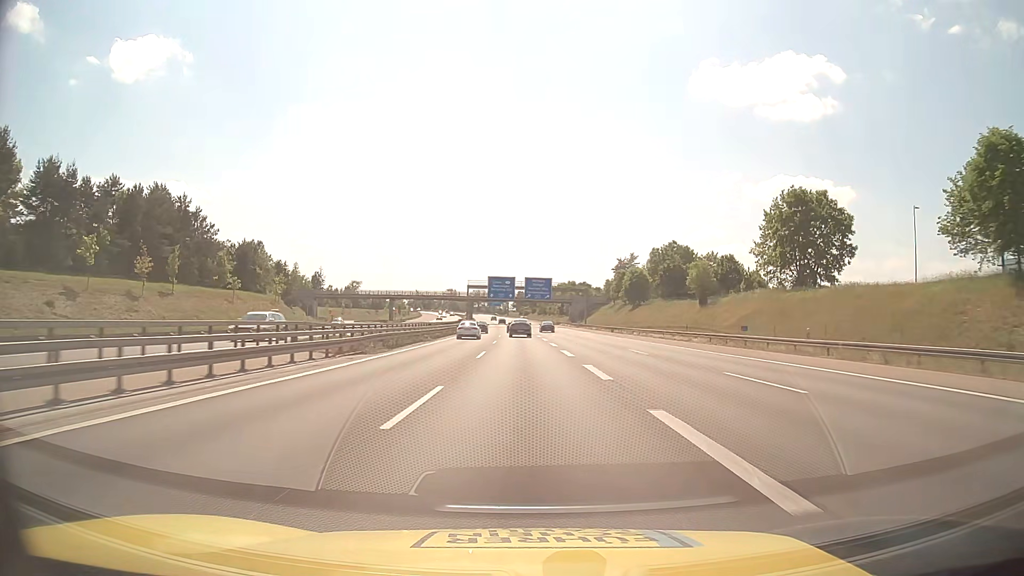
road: motorway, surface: asphalt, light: Day
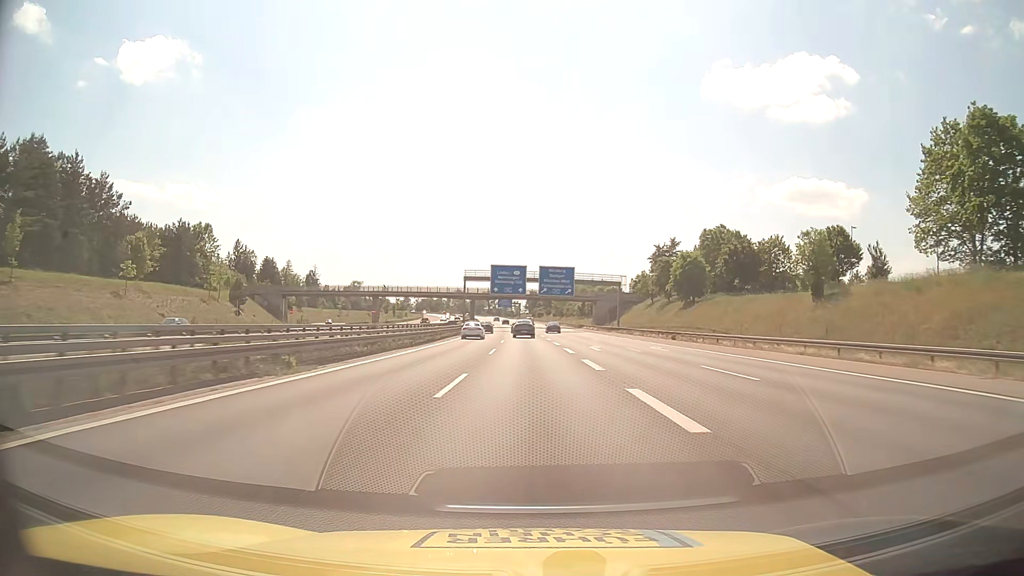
(-0.3, +32.3) m; -1°
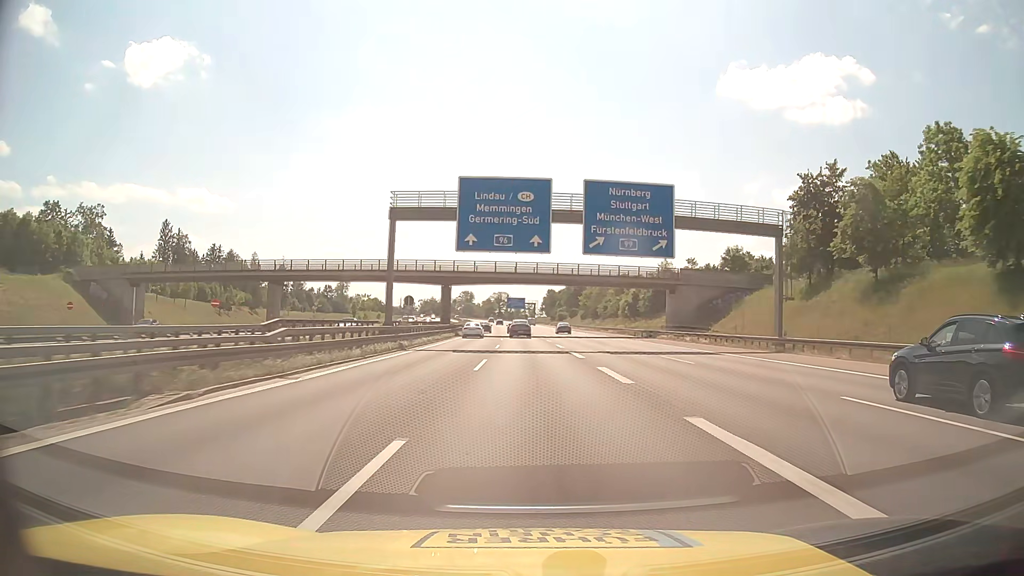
(-0.8, +64.7) m; -1°
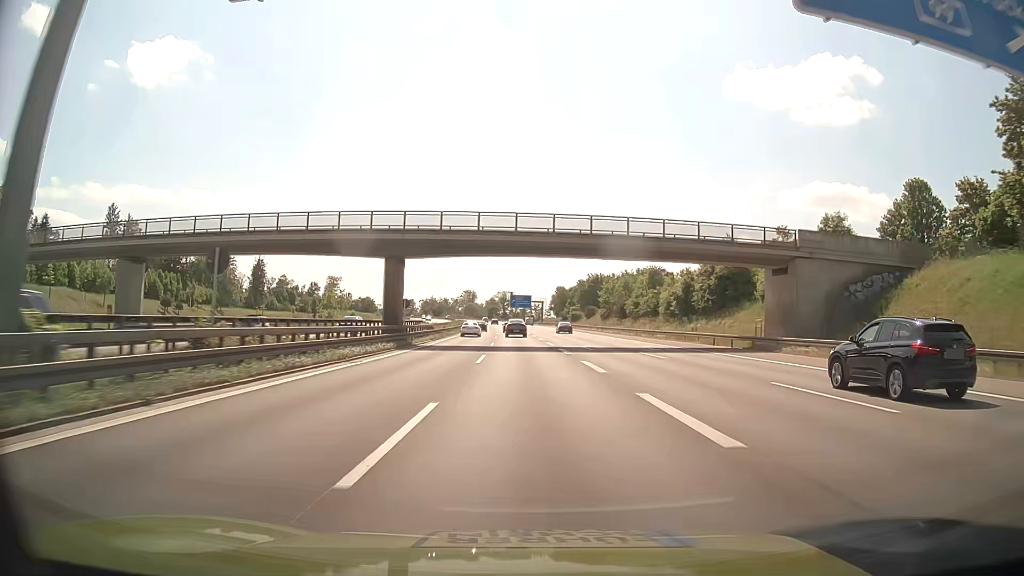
(-0.2, +32.4) m; -1°
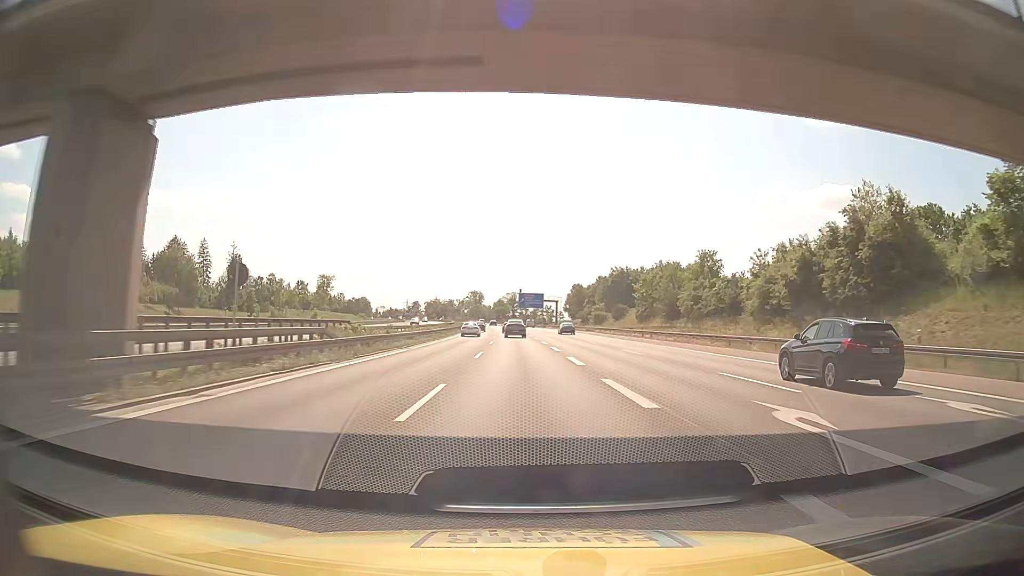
(-0.2, +32.2) m; -1°
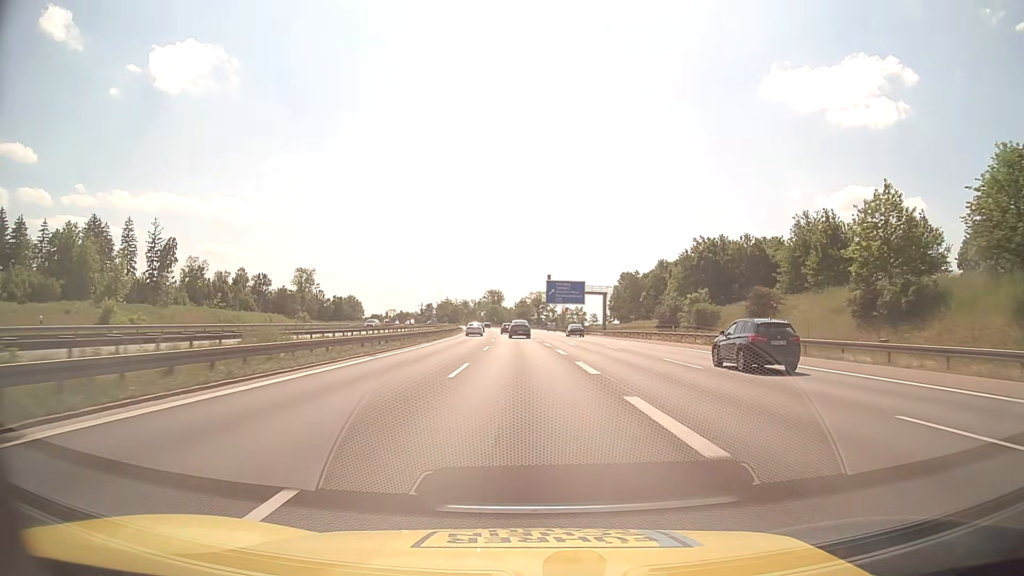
(-1.1, +64.3) m; -2°
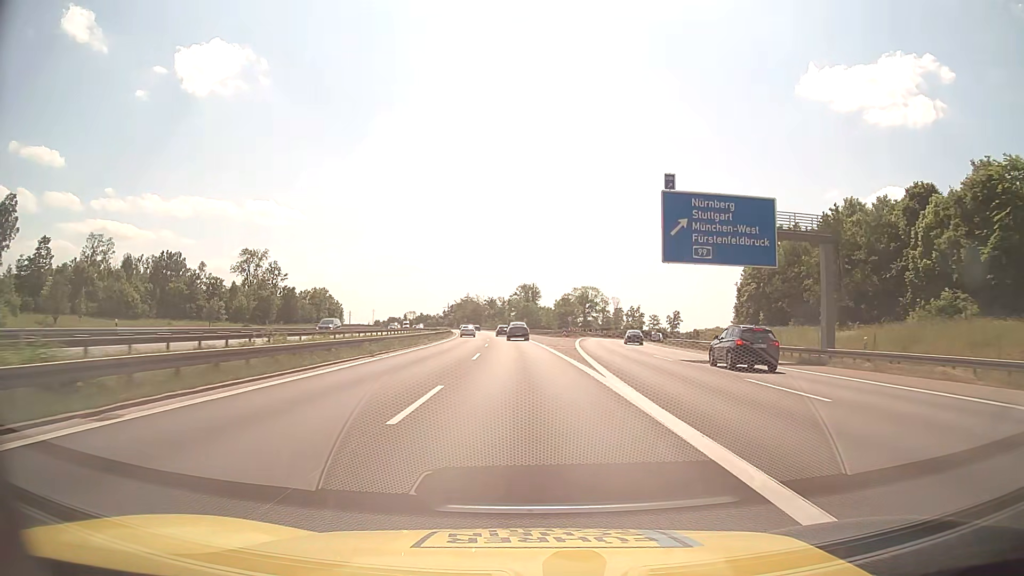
(-2.2, +80.4) m; -3°
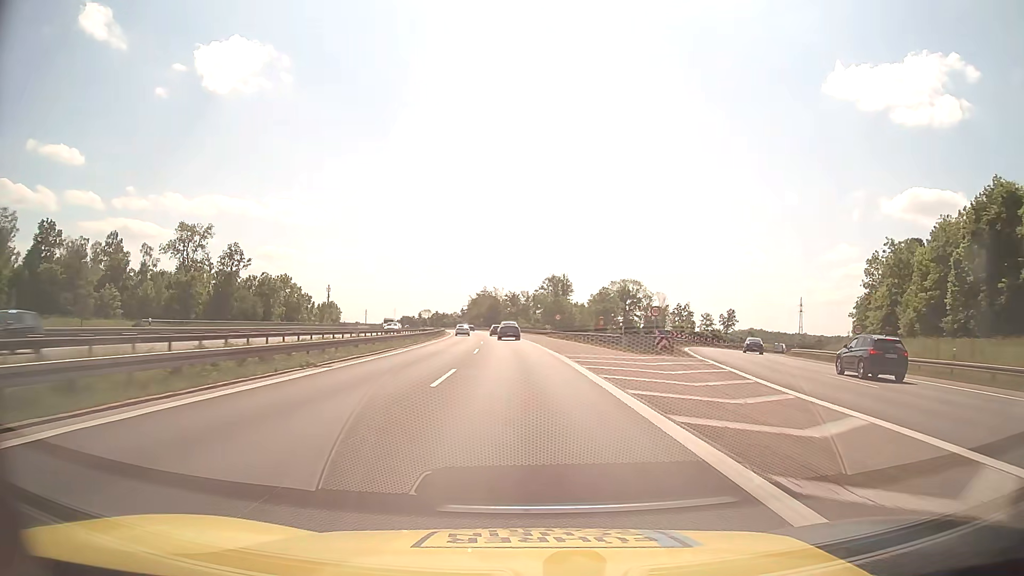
(-1.0, +48.3) m; -2°
(0, +10) (0, +20) (0, +30) (-1, +40) (-1, +50) (-2, +60) (-3, +70) (-4, +80) (-4, +90) (-6, +100) m
